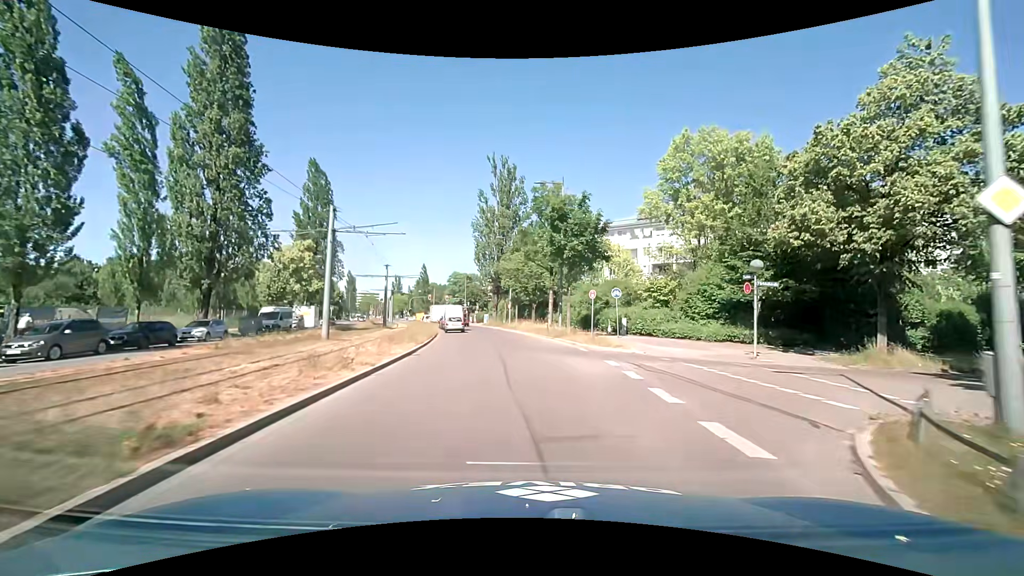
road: secondary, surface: asphalt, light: Day
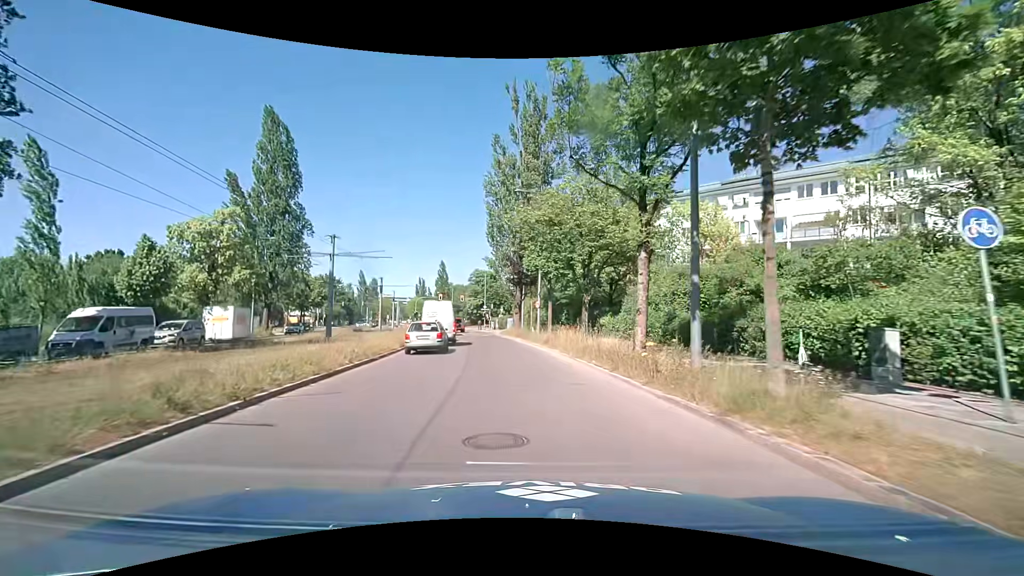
(-0.5, +22.9) m; -4°
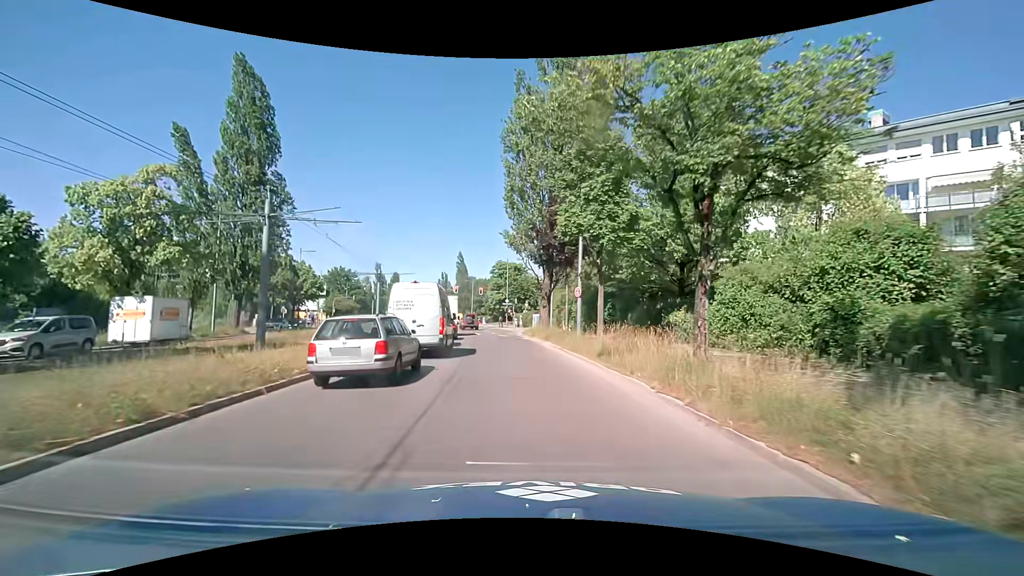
(-0.3, +11.6) m; -3°
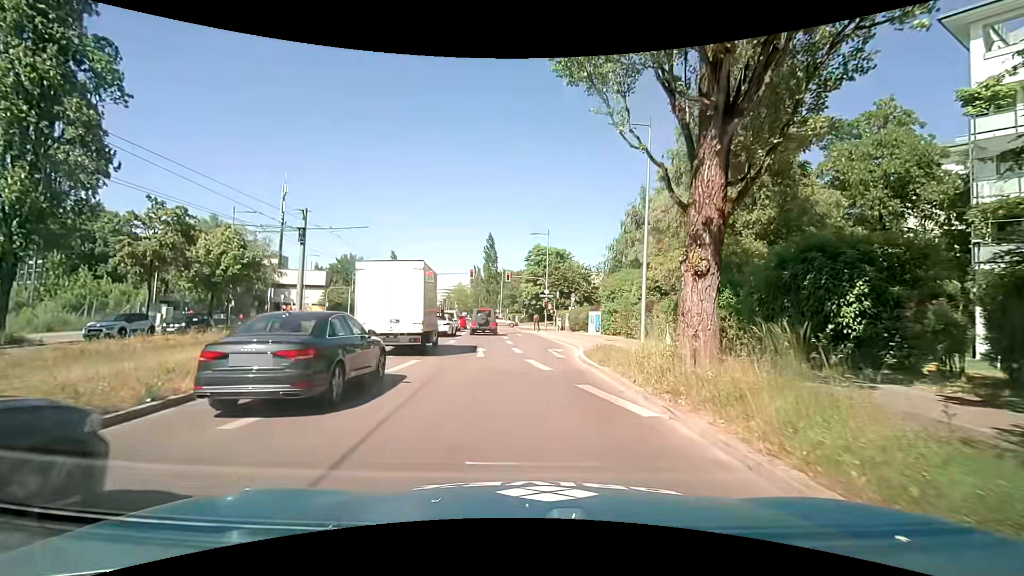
(-1.1, +24.8) m; -5°
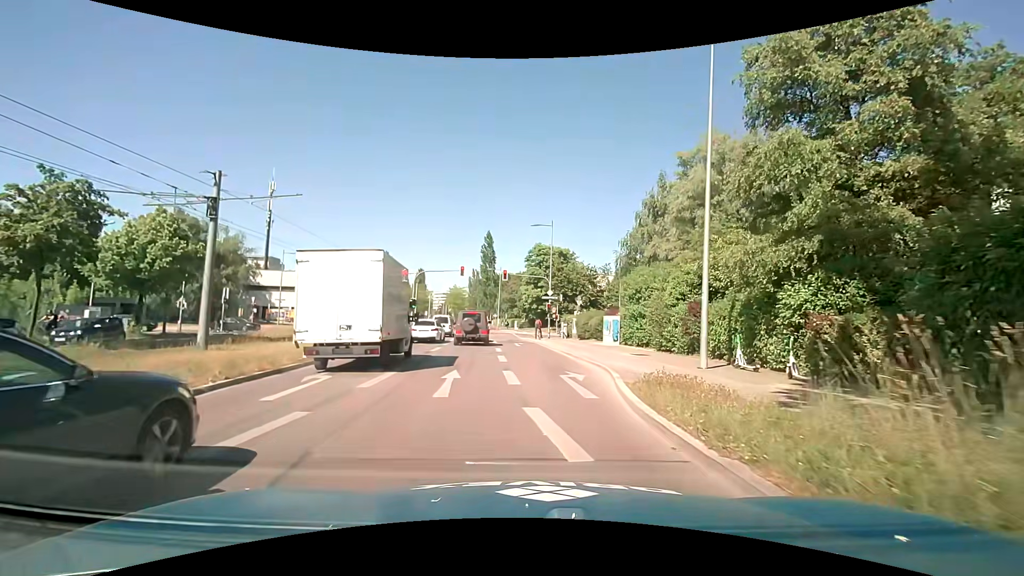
(+0.1, +7.7) m; 0°
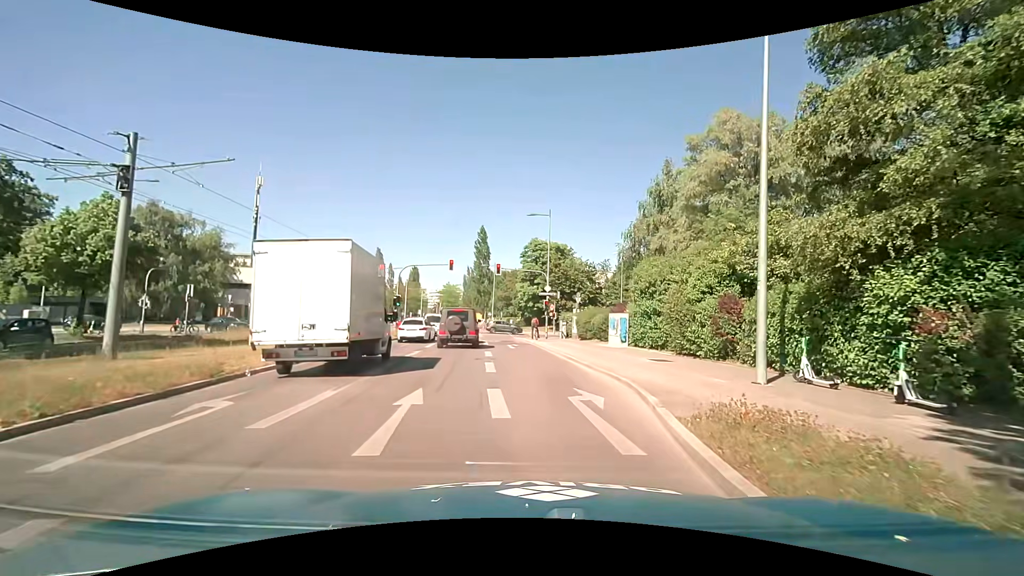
(+0.1, +3.9) m; +1°
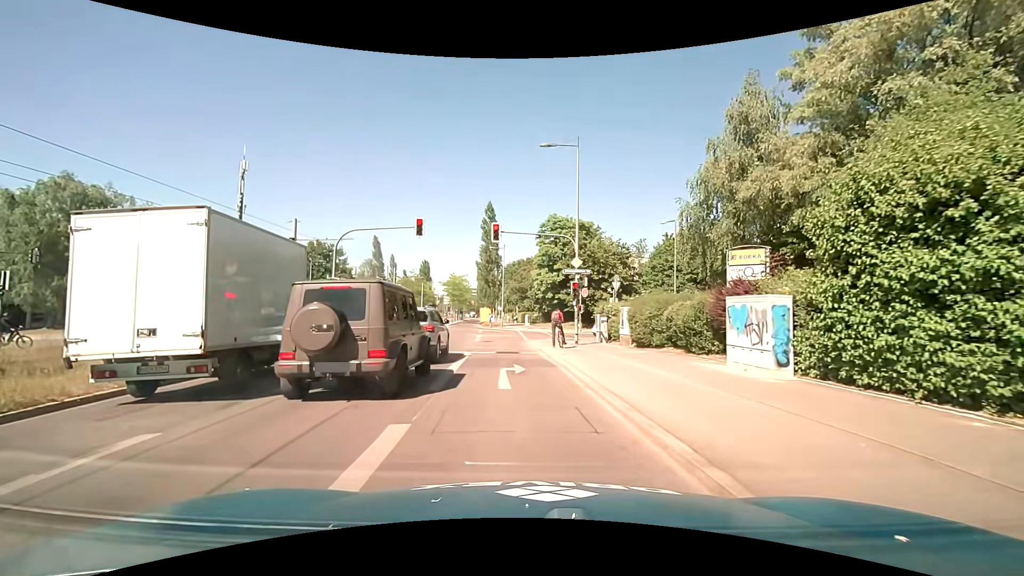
(+0.3, +15.6) m; -1°
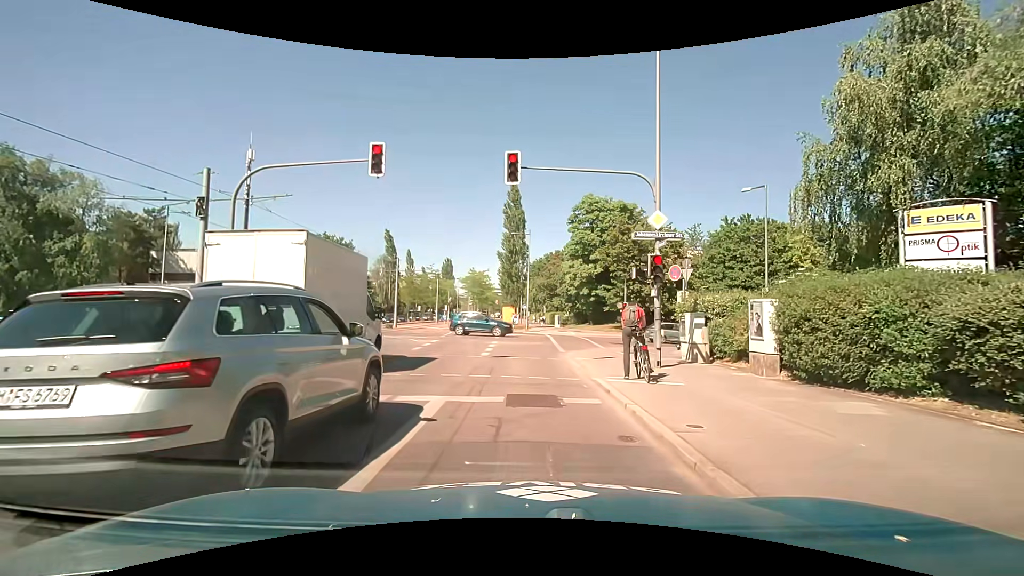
(-0.4, +10.8) m; -3°
